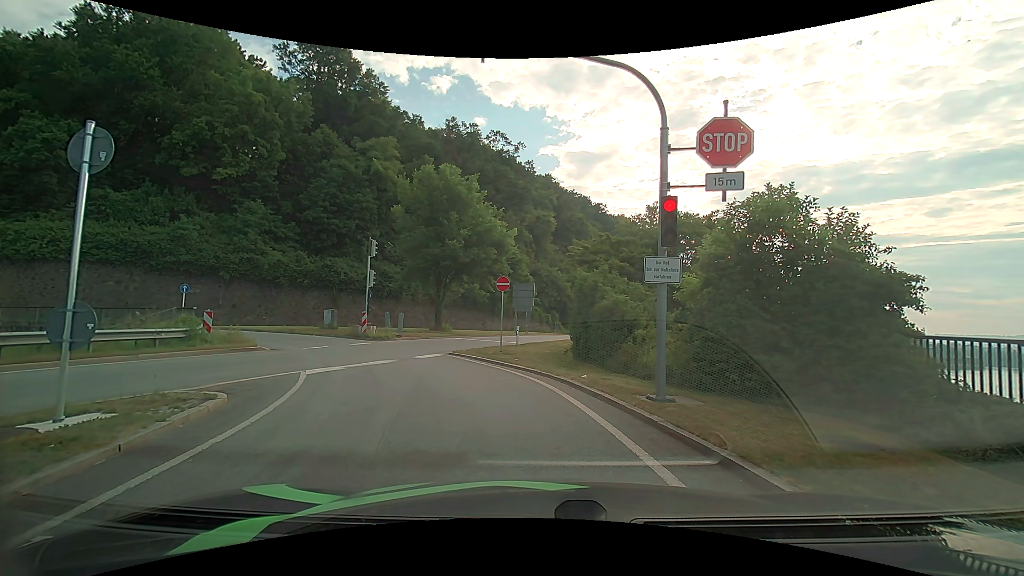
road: primary_link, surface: asphalt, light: Day
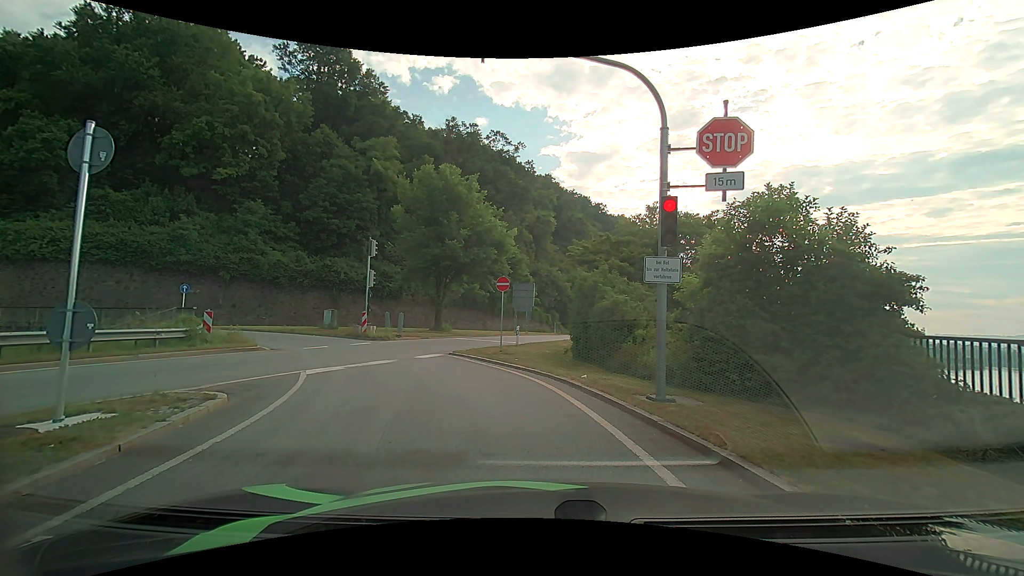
(0.0, 0.0) m; 0°
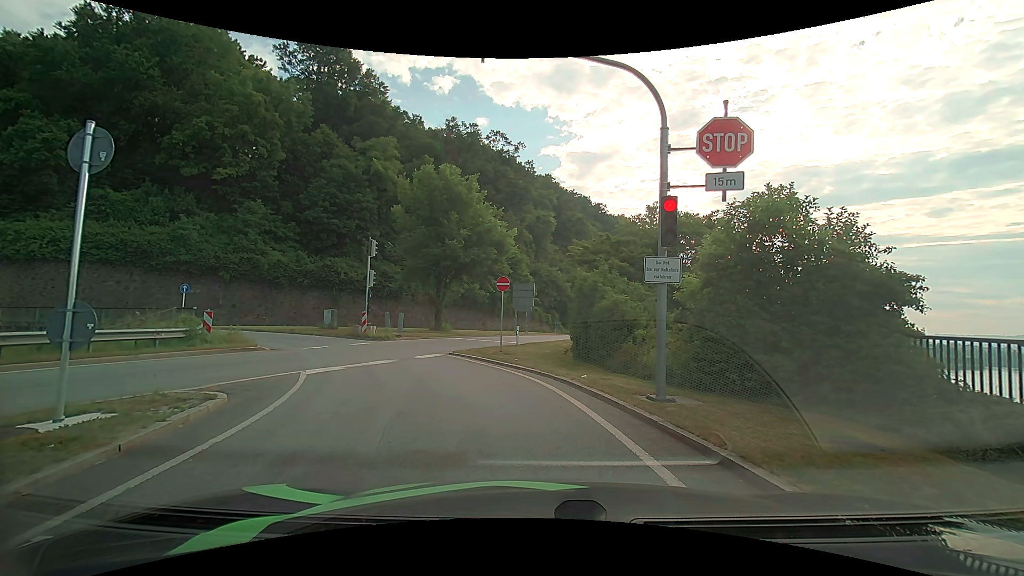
(0.0, 0.0) m; 0°
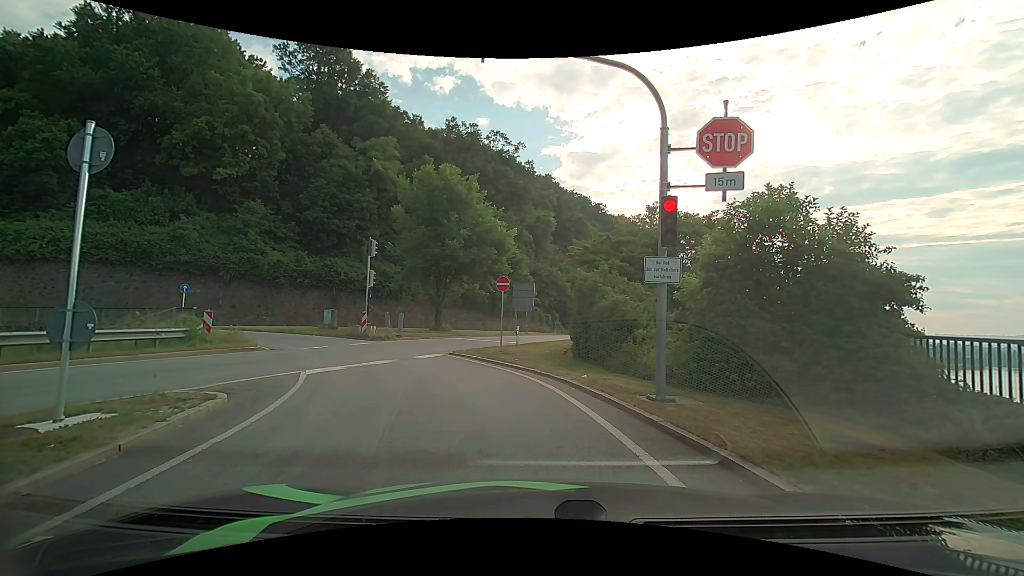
(0.0, 0.0) m; 0°
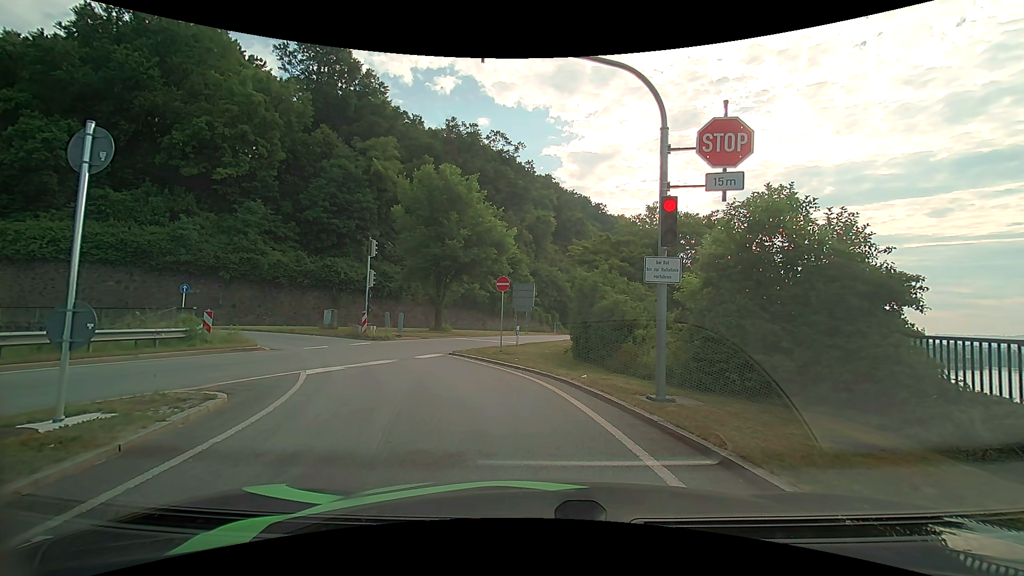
(0.0, 0.0) m; 0°
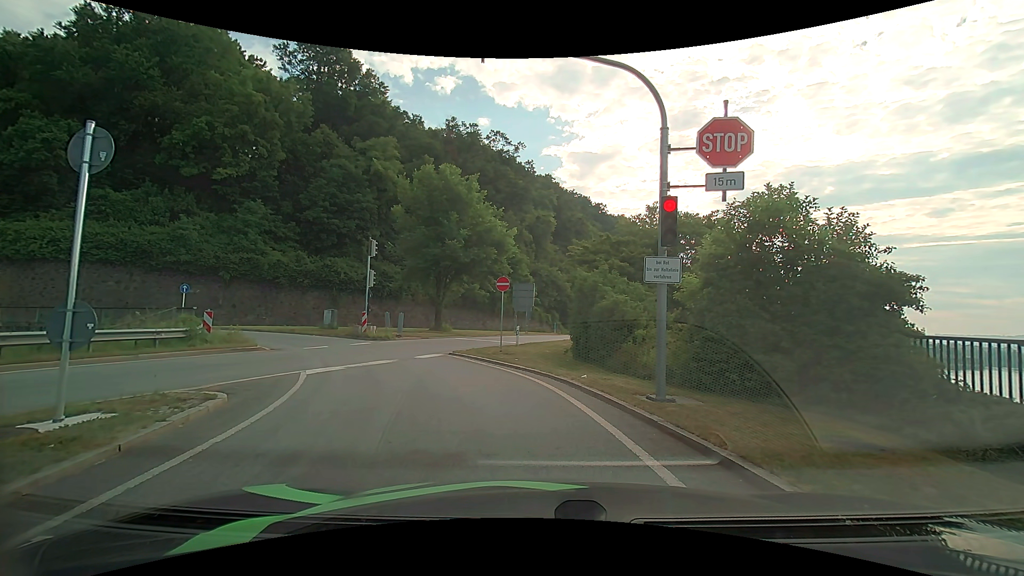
(0.0, 0.0) m; 0°
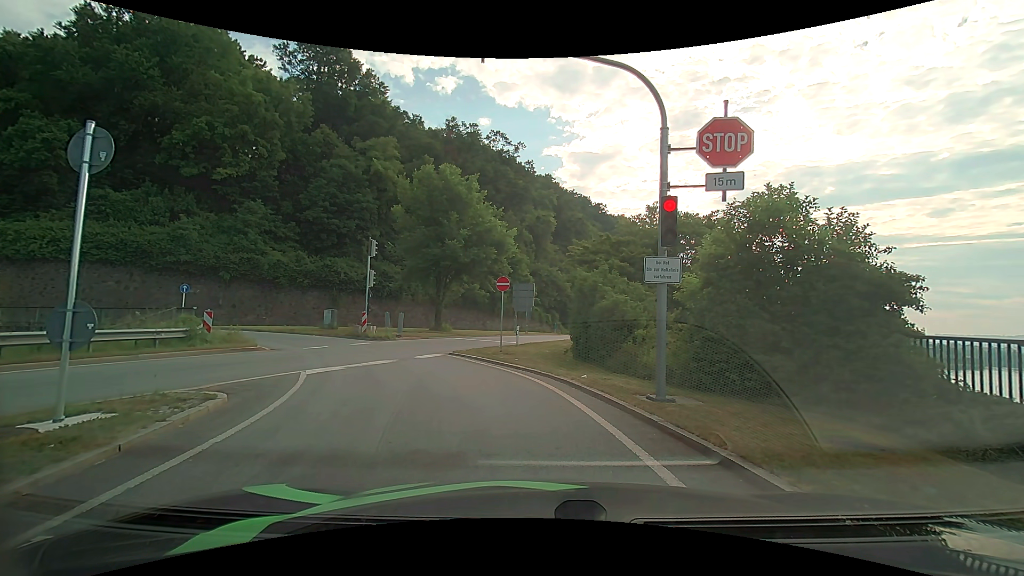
(0.0, 0.0) m; 0°
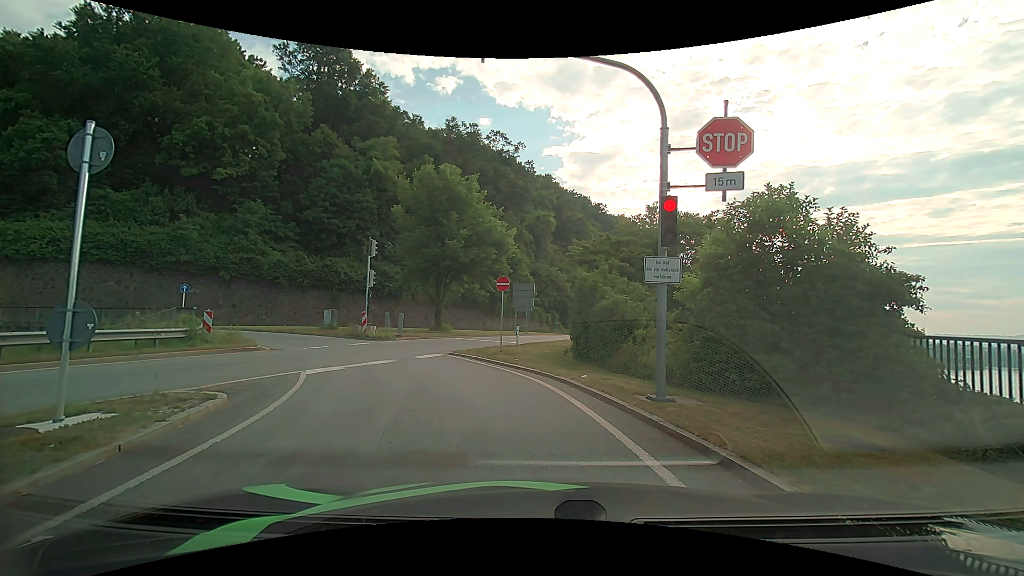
(0.0, 0.0) m; 0°
(-1, +10) (-6, +19) (-13, +26) (-22, +29) (-32, +31) (-42, +29) (-51, +25) (-61, +22) (-70, +19) (-80, +17) m
